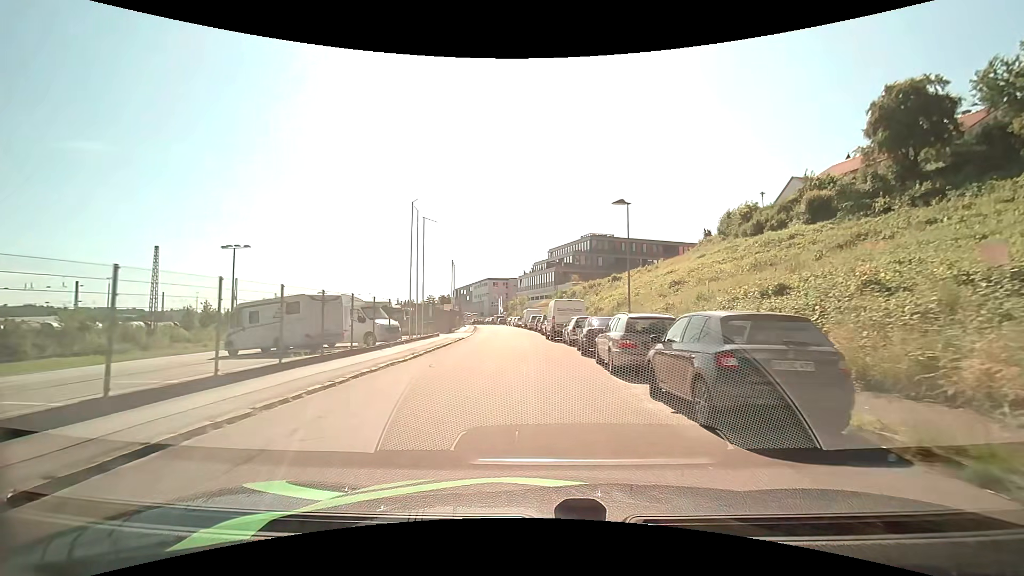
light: Day
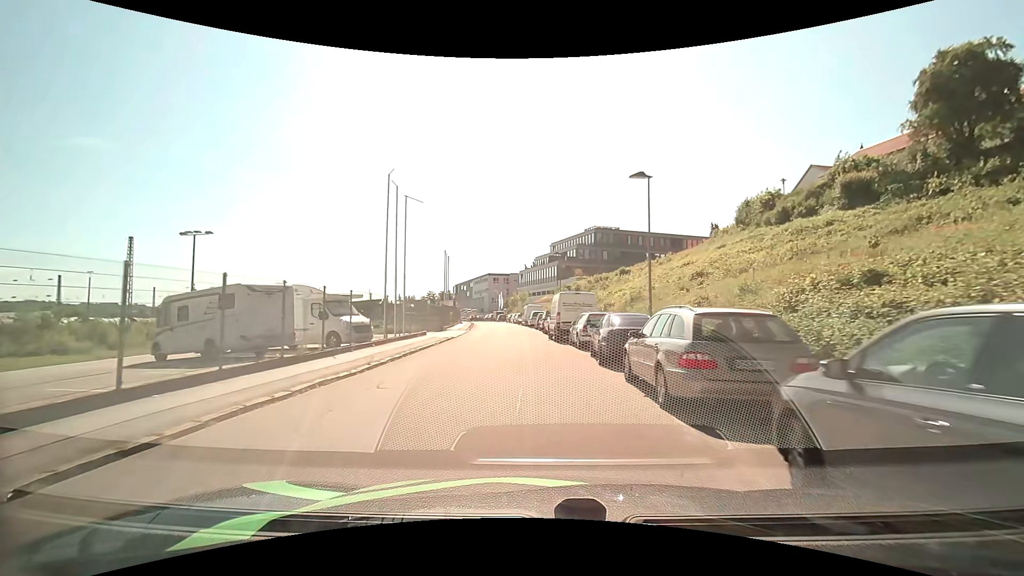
(-0.1, +4.9) m; -1°
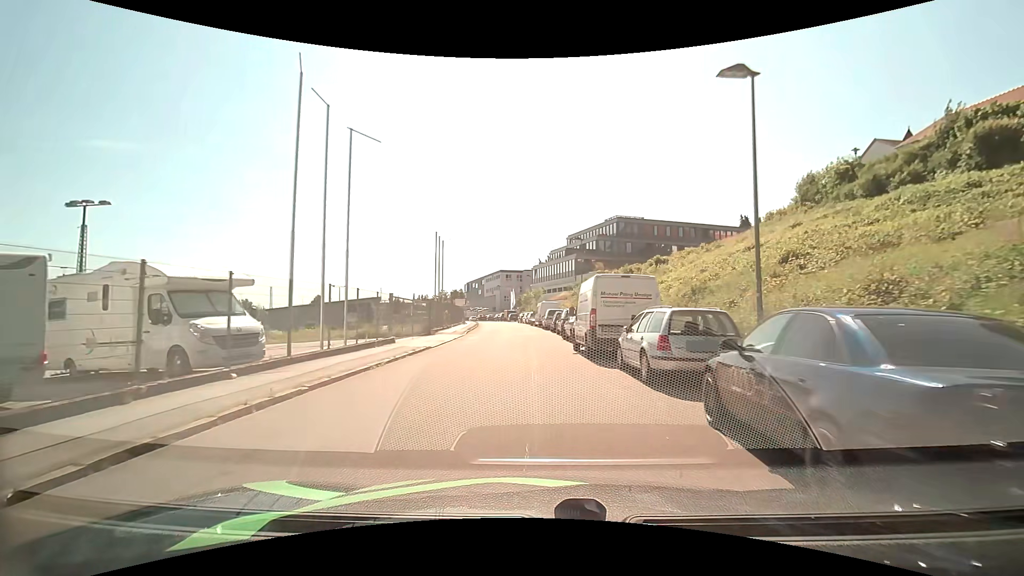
(-0.1, +10.1) m; -1°
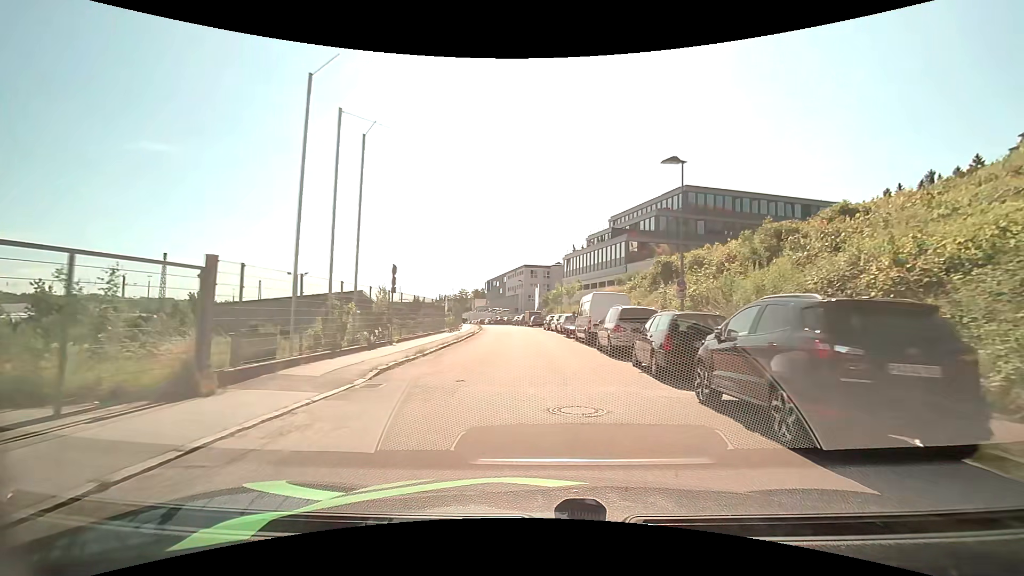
(-1.0, +24.4) m; -4°
(0, +10) (0, +20) (0, +30) (-1, +40) (-2, +50) (-3, +60) (-4, +70) (-6, +80) (-8, +89) (-10, +99) m
